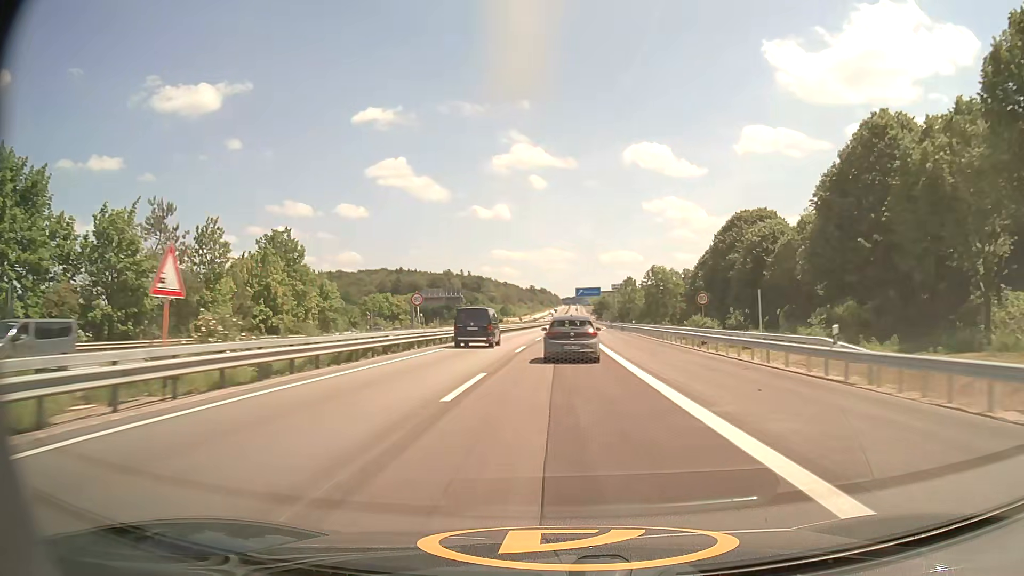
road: motorway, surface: asphalt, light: Day
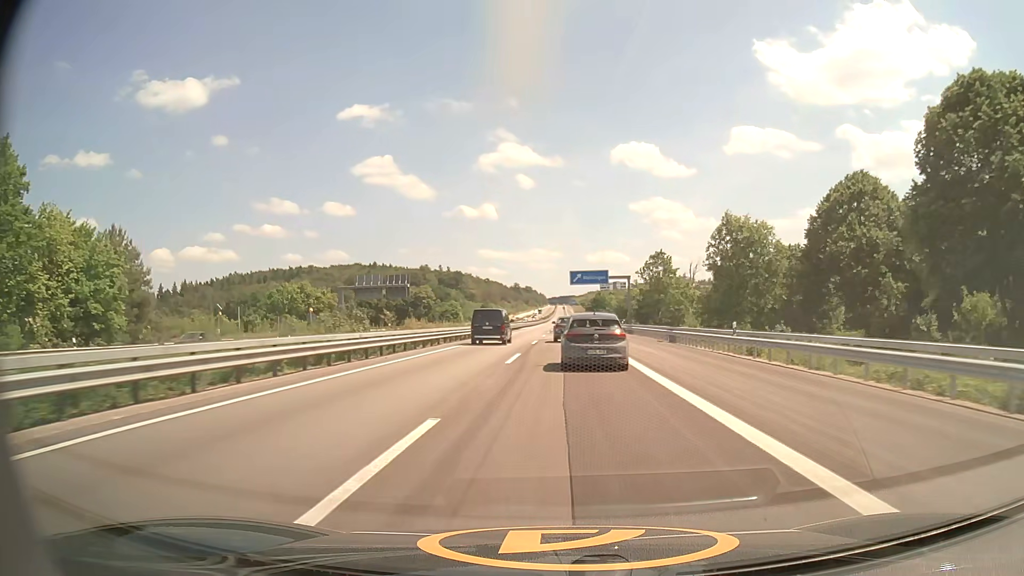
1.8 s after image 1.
(+0.3, +43.2) m; +1°
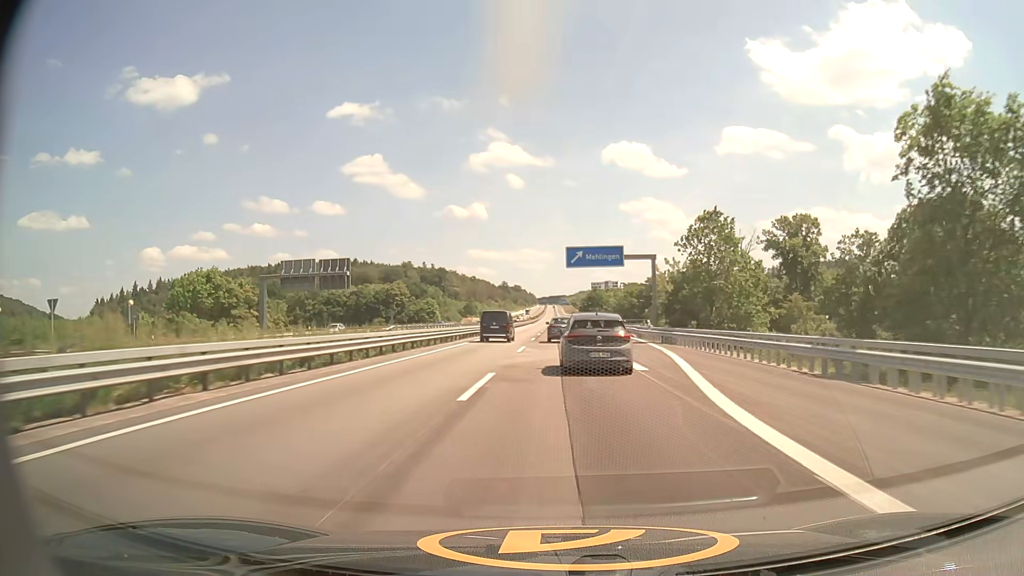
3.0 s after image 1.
(+0.2, +27.3) m; +1°
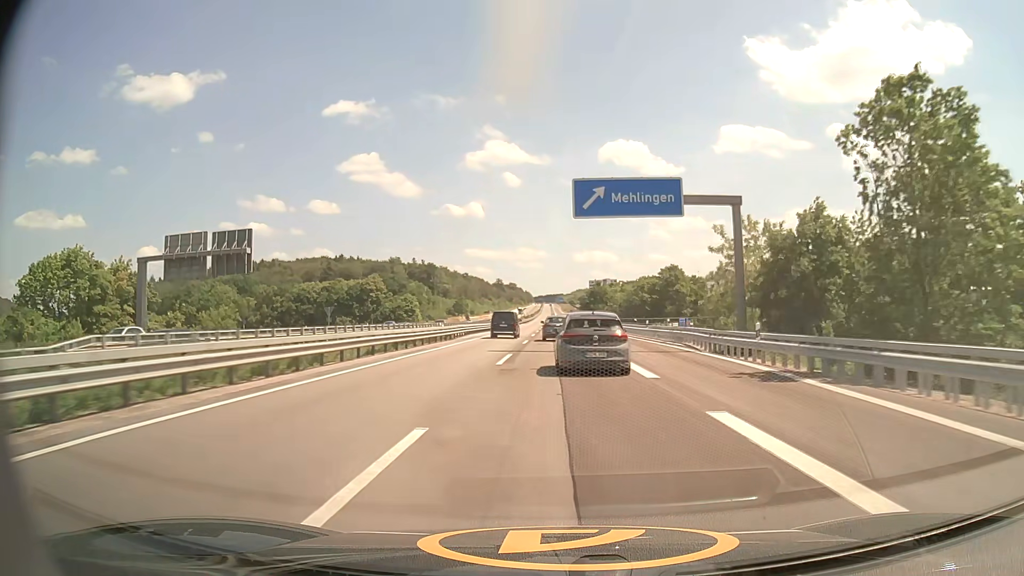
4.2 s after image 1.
(+0.1, +26.6) m; 0°
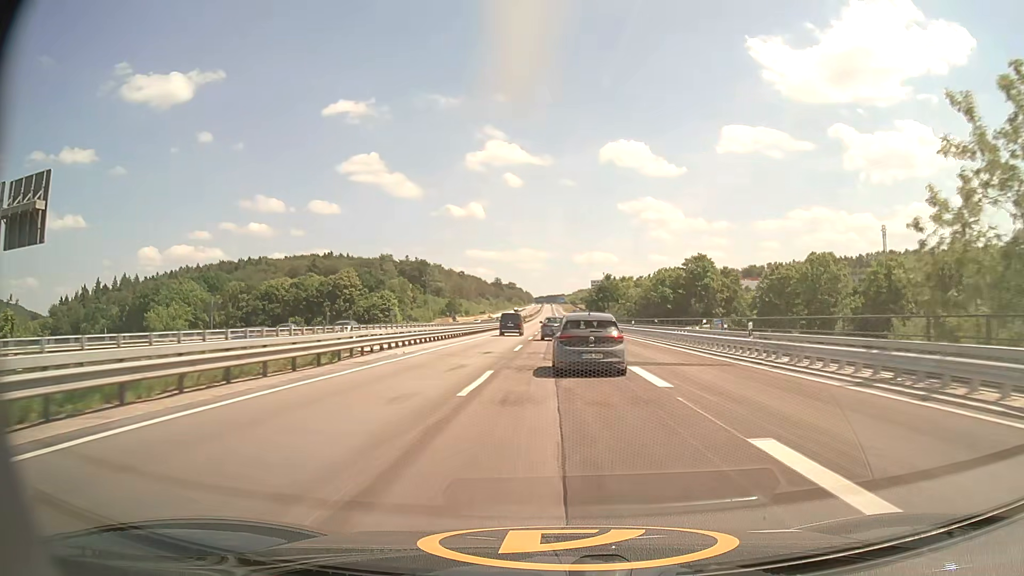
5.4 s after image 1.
(0.0, +26.0) m; 0°
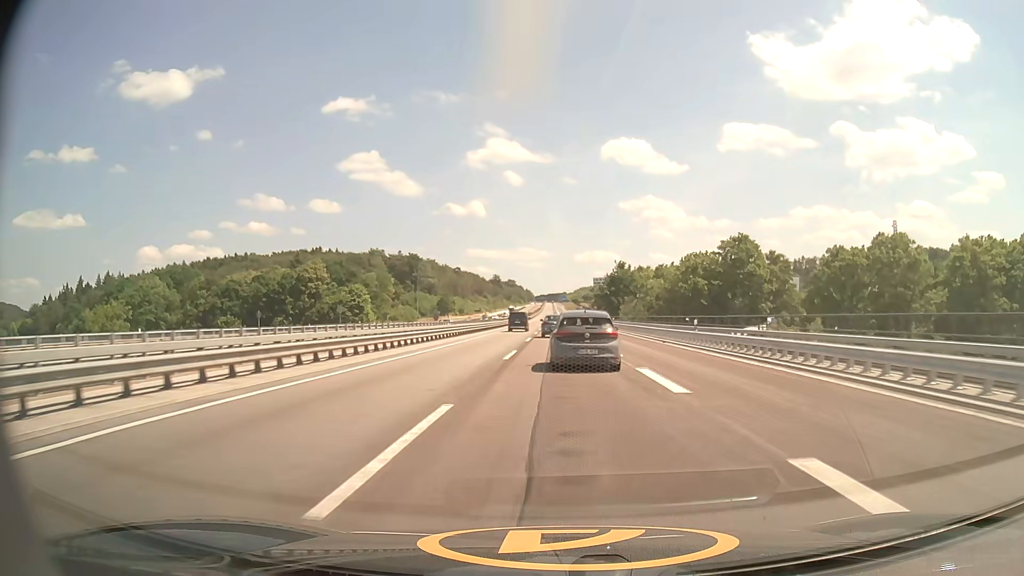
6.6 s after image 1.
(0.0, +25.2) m; 0°
(0, +10) (0, +20) (0, +30) (0, +40) (0, +50) (0, +60) (0, +70) (0, +80) (0, +90) (0, +100) m
